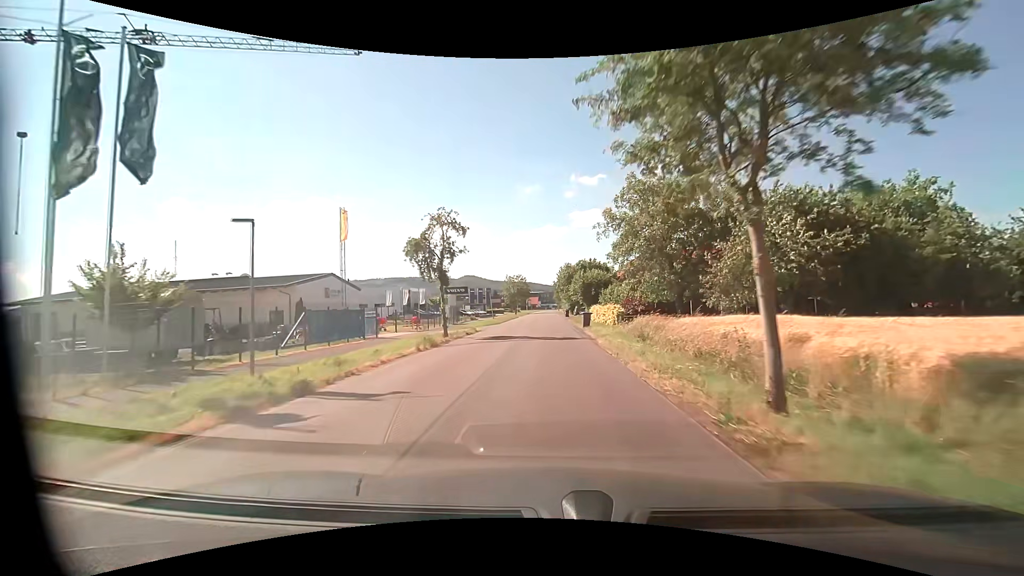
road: unclassified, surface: asphalt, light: Day
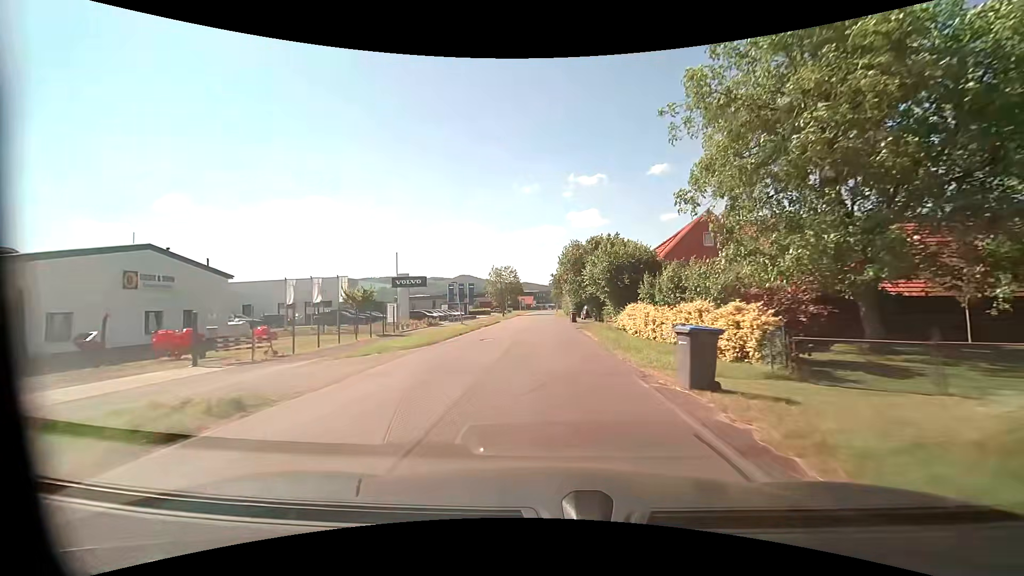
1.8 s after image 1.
(0.0, +25.2) m; 0°
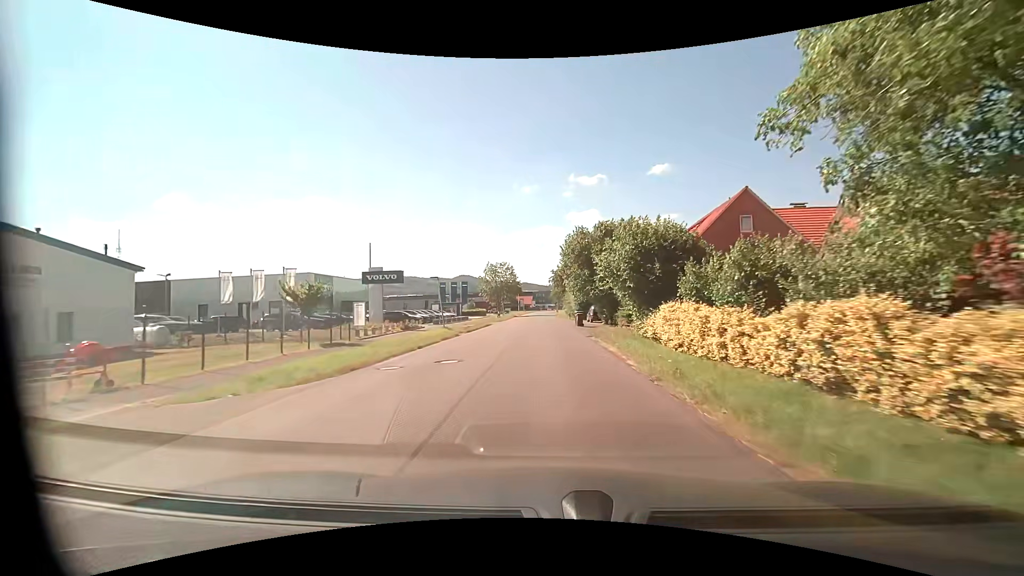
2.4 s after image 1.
(0.0, +8.6) m; 0°
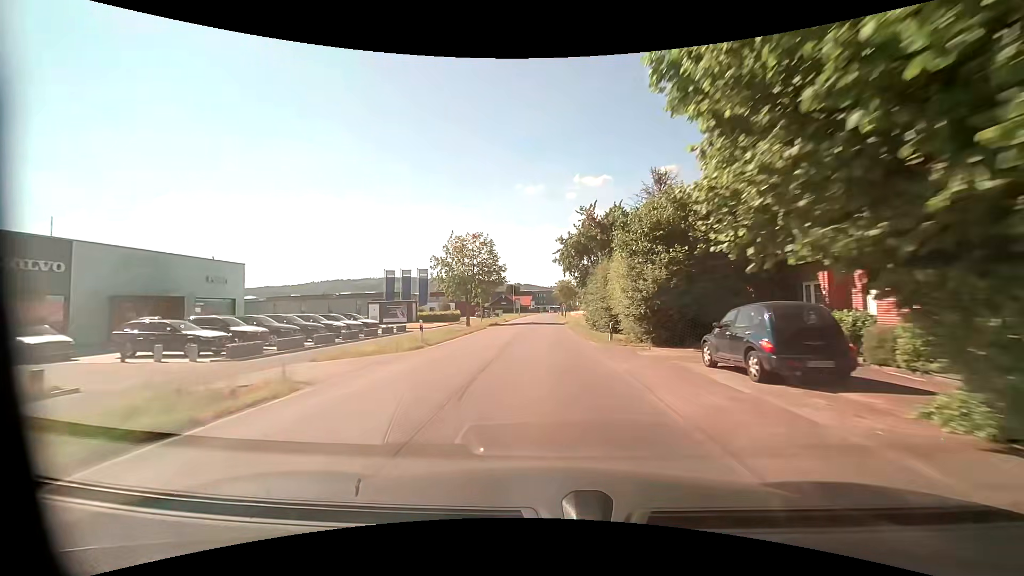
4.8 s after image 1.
(0.0, +35.8) m; 0°
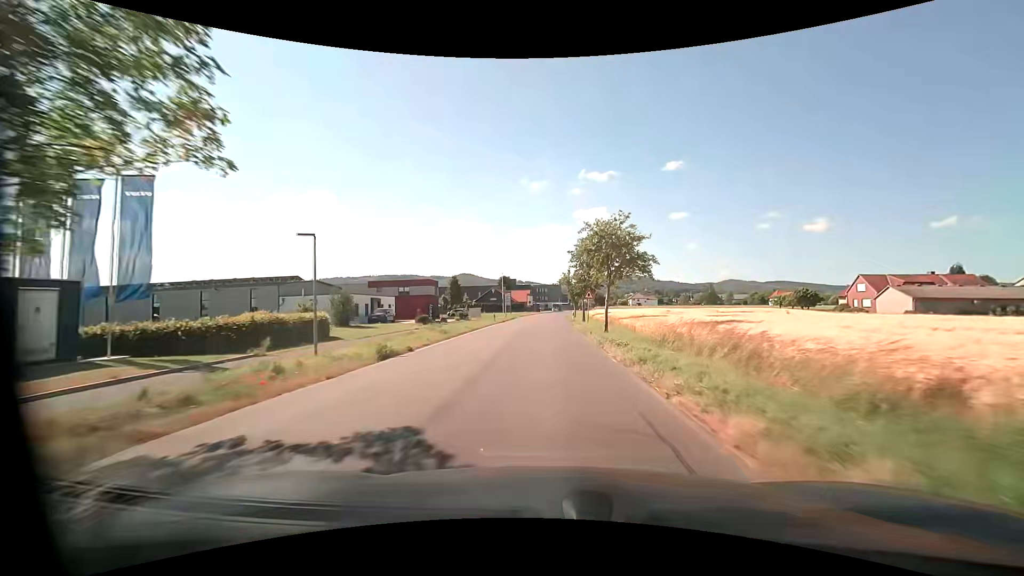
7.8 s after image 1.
(+0.1, +47.7) m; 0°
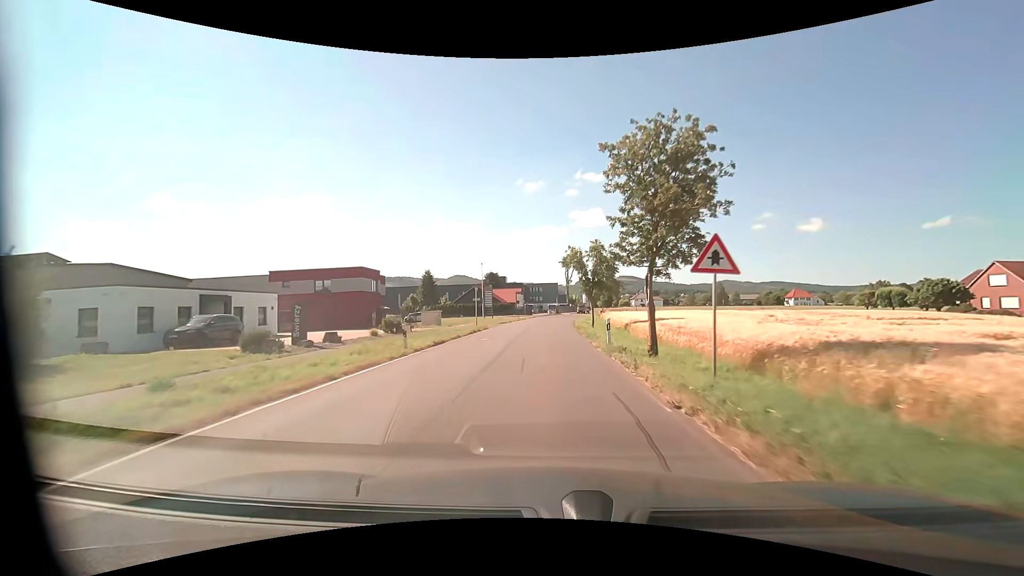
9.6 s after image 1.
(+0.2, +29.3) m; +1°
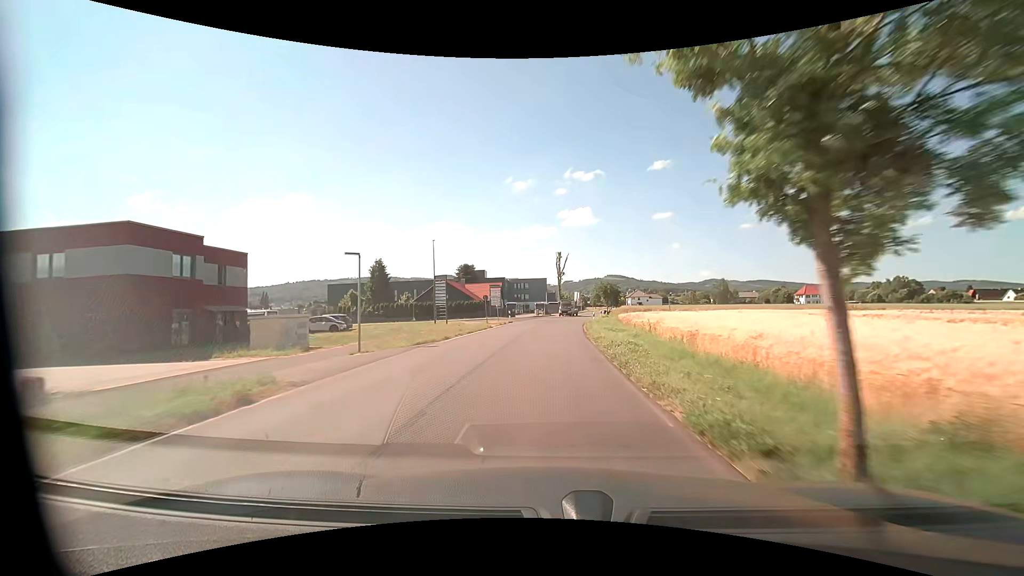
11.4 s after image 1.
(+0.3, +29.6) m; +1°
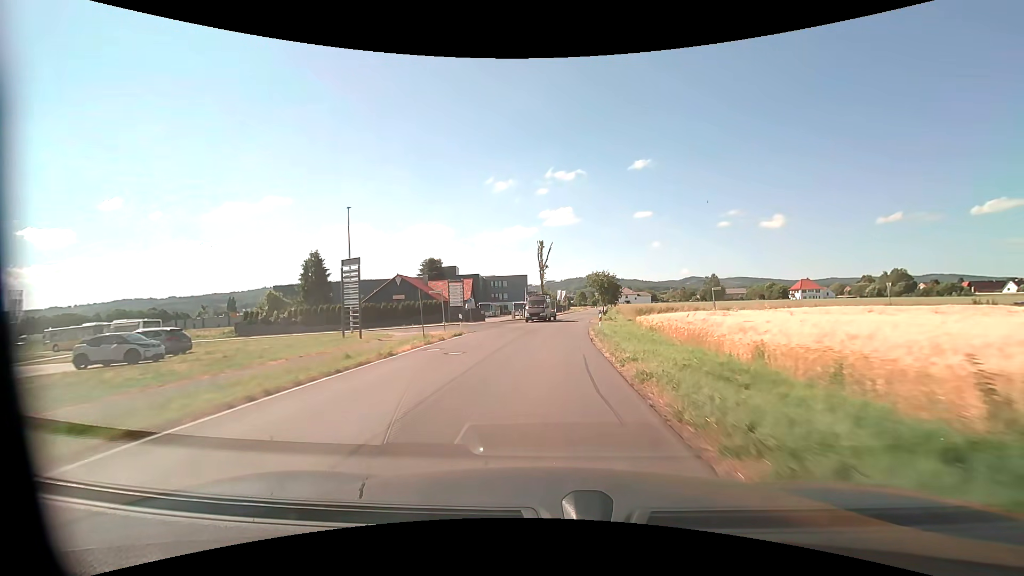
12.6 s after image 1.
(+0.3, +19.9) m; +2°
(0, +10) (+1, +20) (+1, +30) (+2, +40) (+3, +50) (+4, +60) (+5, +70) (+6, +80) (+8, +90) (+9, +100) m
